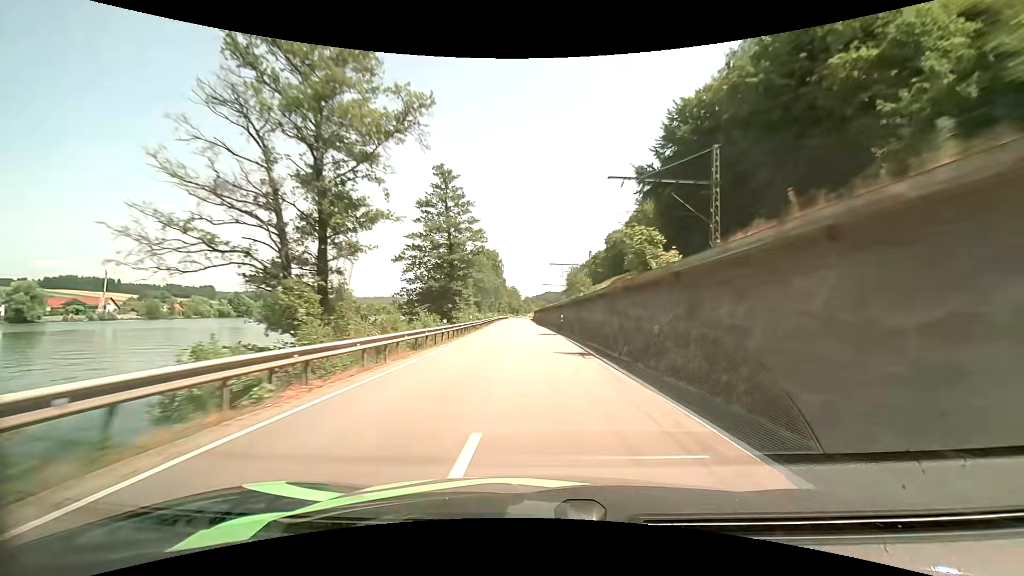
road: primary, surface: asphalt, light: Day
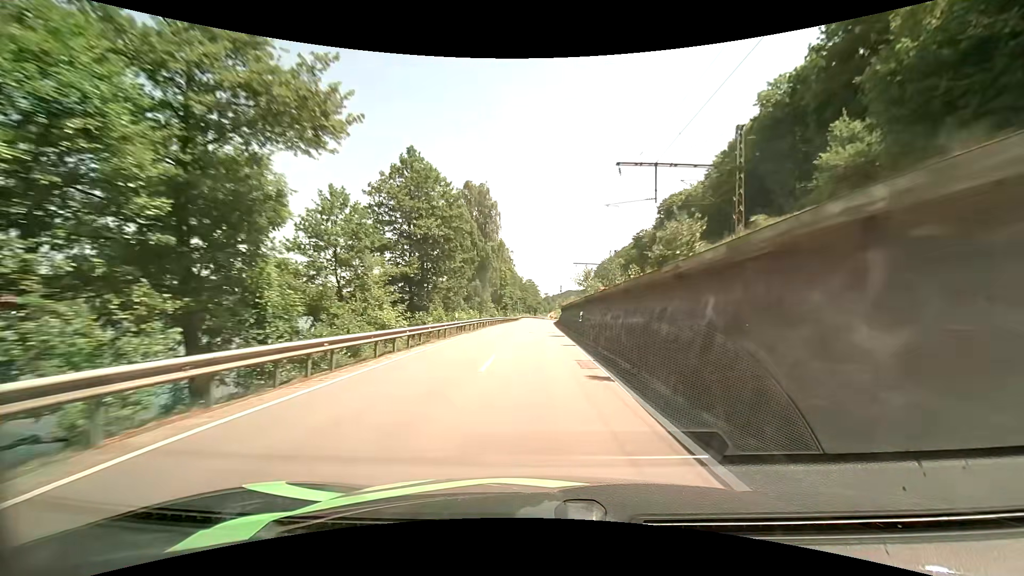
(-1.2, +61.9) m; -2°
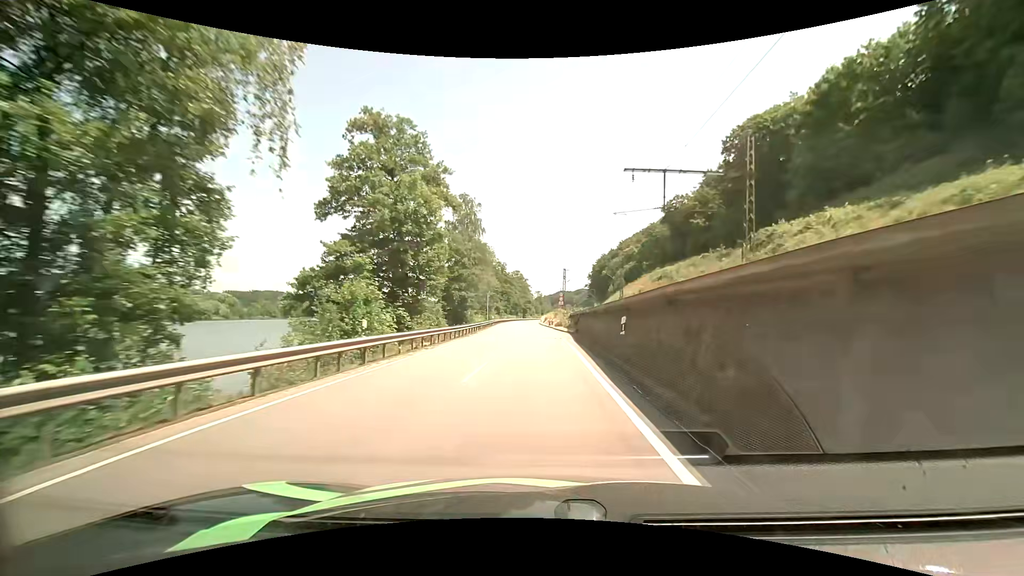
(+0.3, +60.6) m; +1°
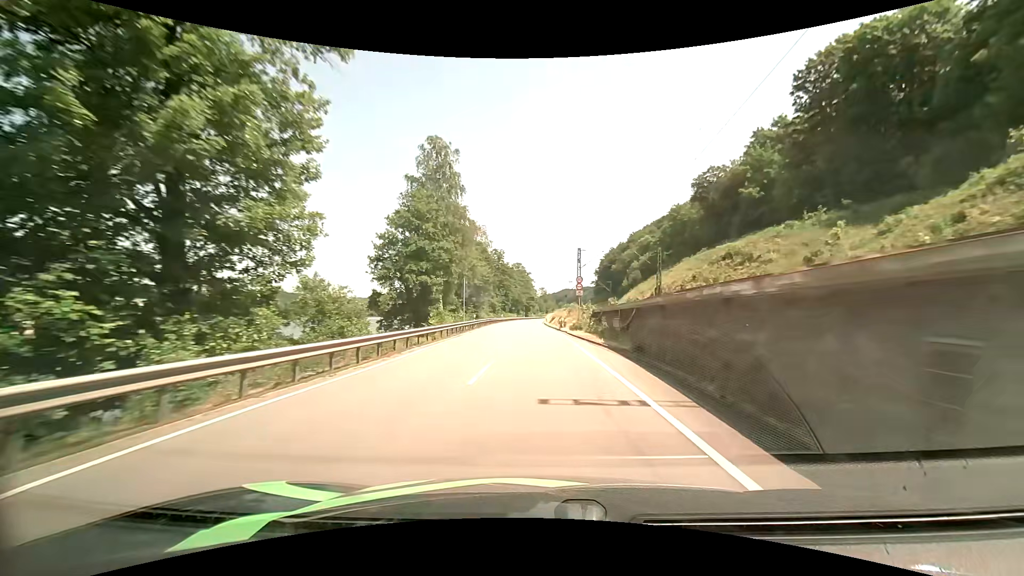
(0.0, +24.4) m; 0°
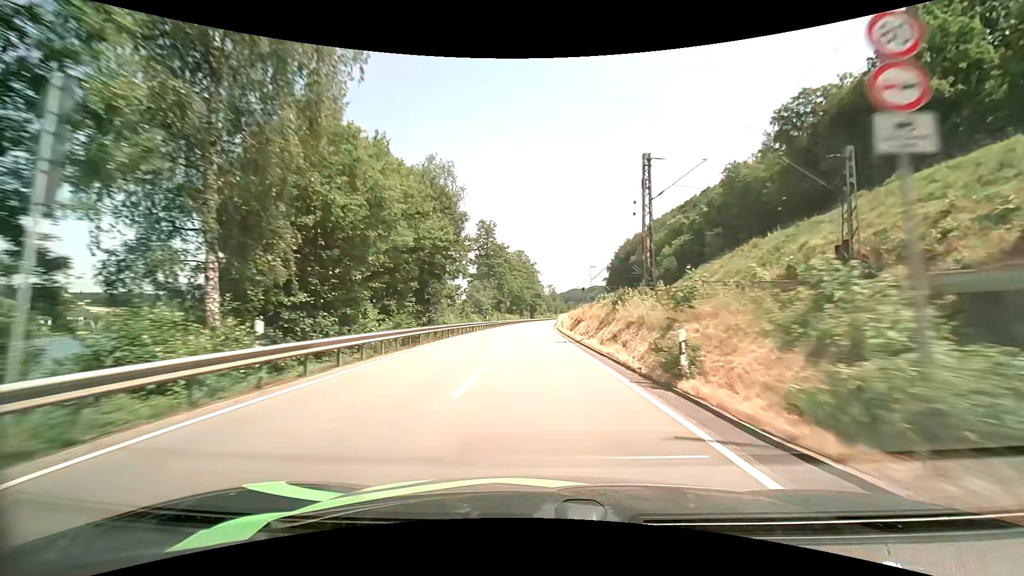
(-0.3, +37.4) m; -1°
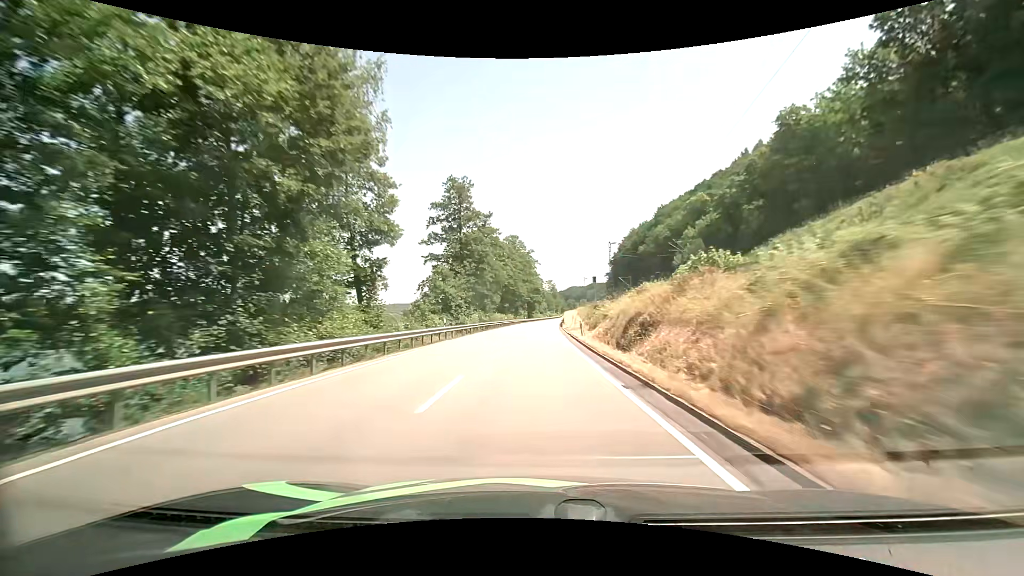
(0.0, +25.3) m; 0°
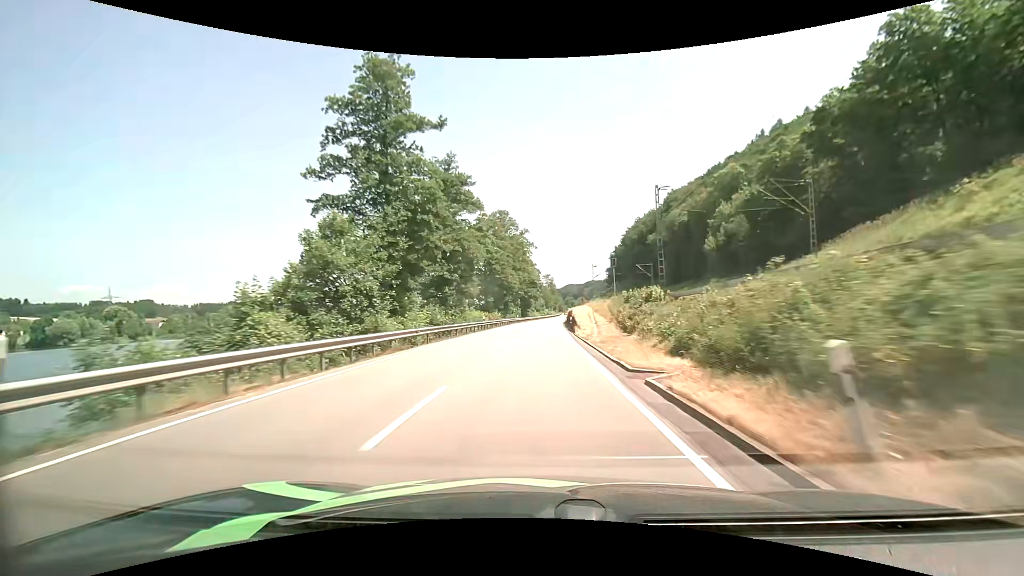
(+0.2, +25.6) m; 0°
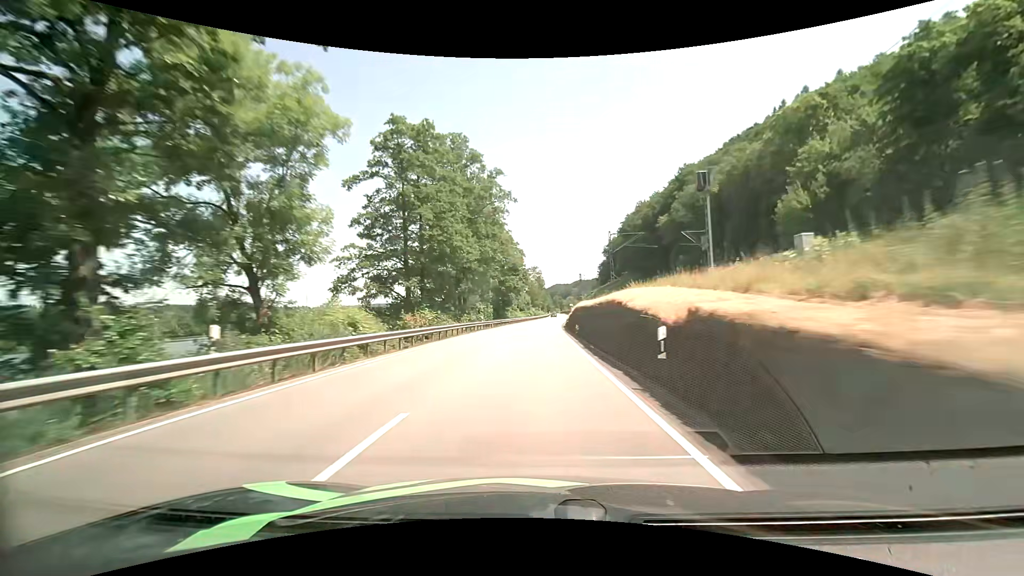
(+0.8, +38.0) m; +2°
(0, +10) (0, +20) (0, +30) (0, +40) (+1, +50) (+1, +60) (+1, +70) (+2, +80) (+3, +90) (+3, +100) m
